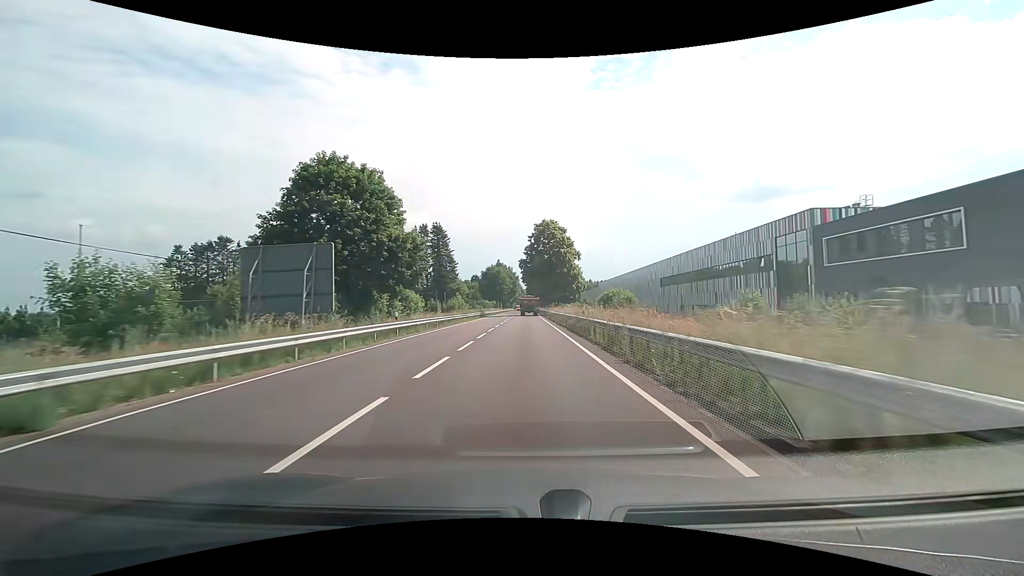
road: primary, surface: asphalt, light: Day
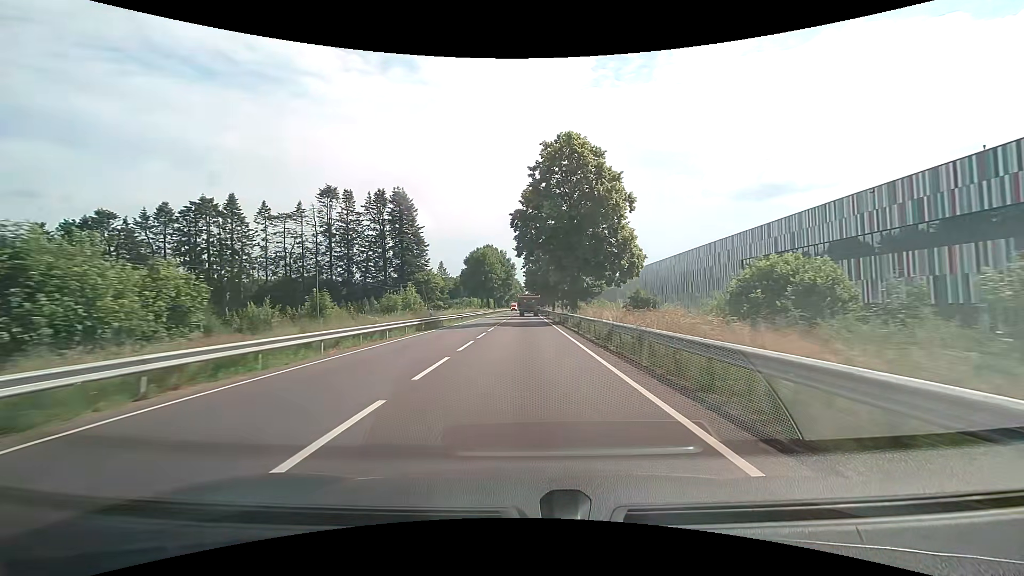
(0.0, +42.4) m; 0°
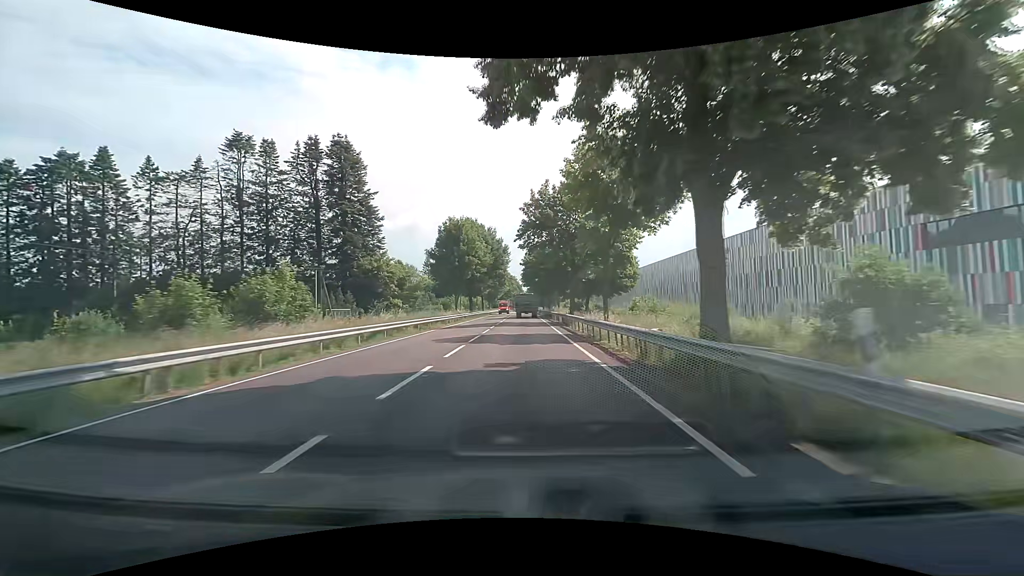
(+0.1, +32.0) m; 0°
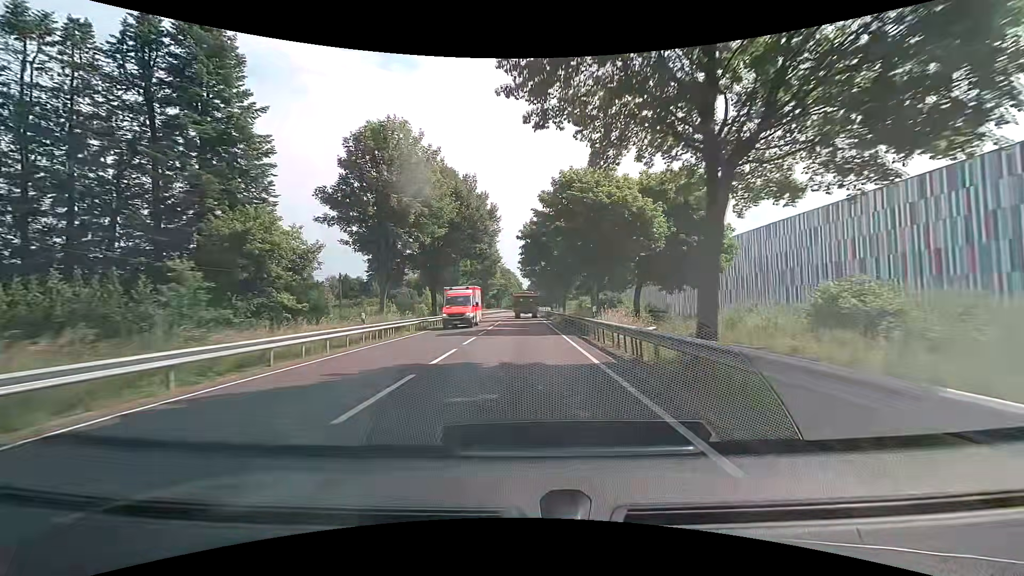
(-0.1, +31.3) m; 0°
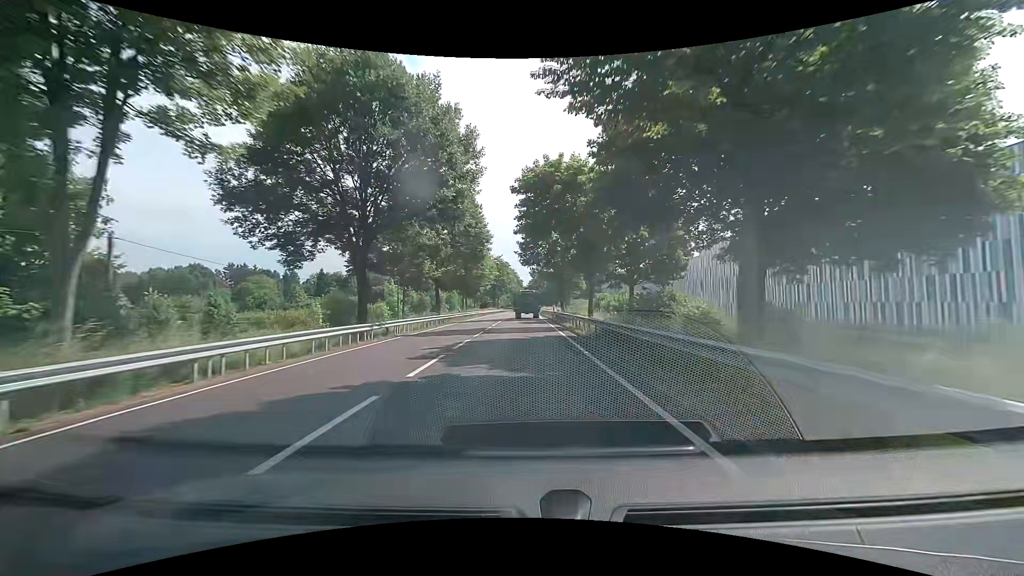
(+0.1, +20.3) m; 0°
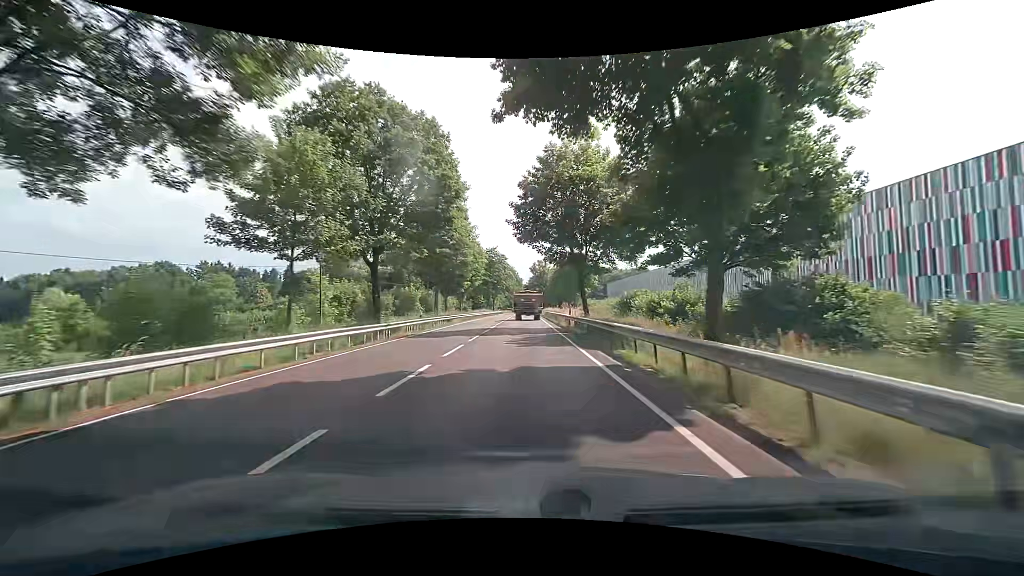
(0.0, +19.8) m; 0°
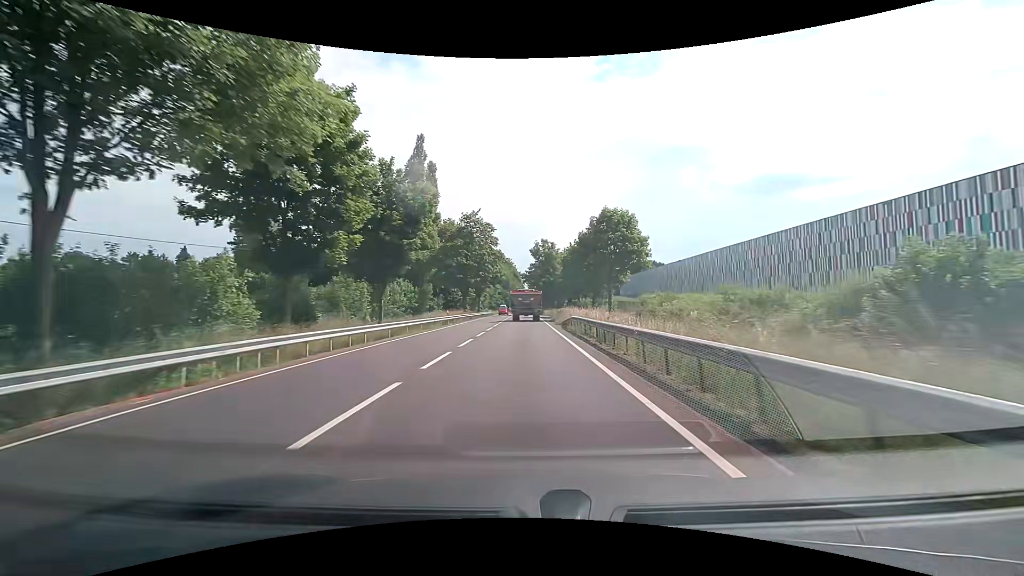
(0.0, +38.5) m; 0°
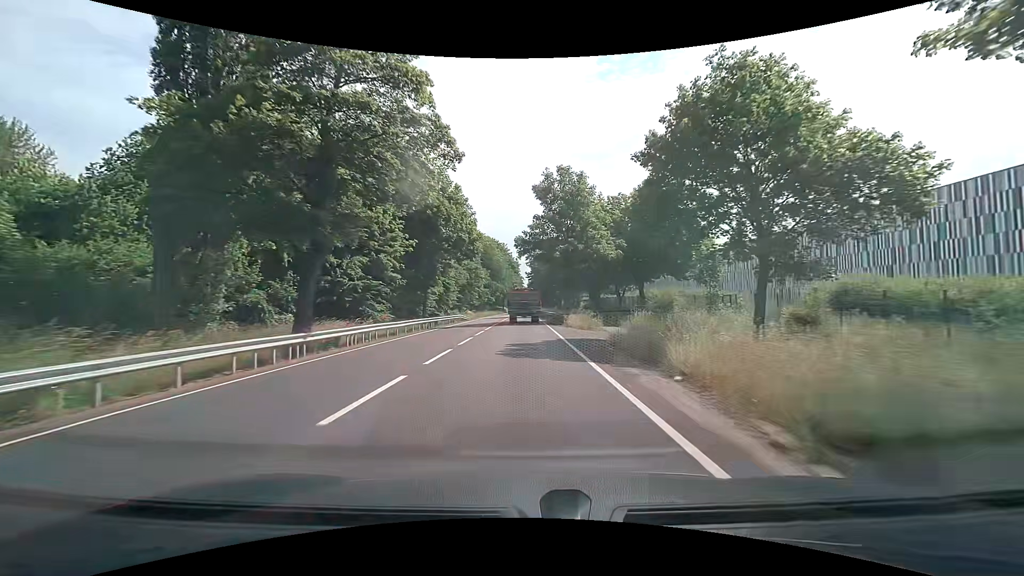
(0.0, +46.9) m; 0°
(0, +10) (0, +20) (0, +30) (0, +40) (0, +50) (0, +60) (0, +70) (0, +80) (0, +90) (0, +100) m
